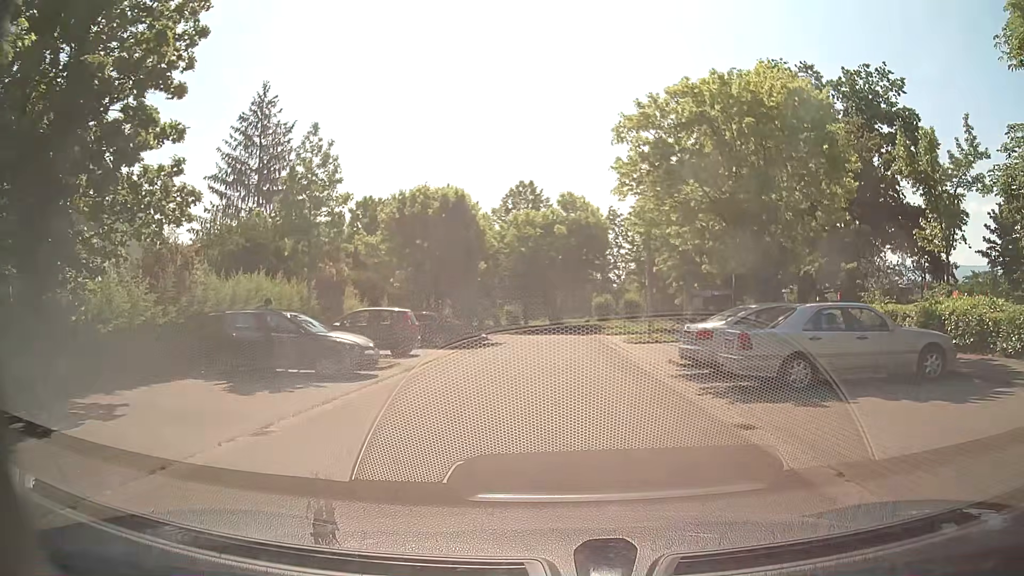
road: residential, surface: asphalt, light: Day
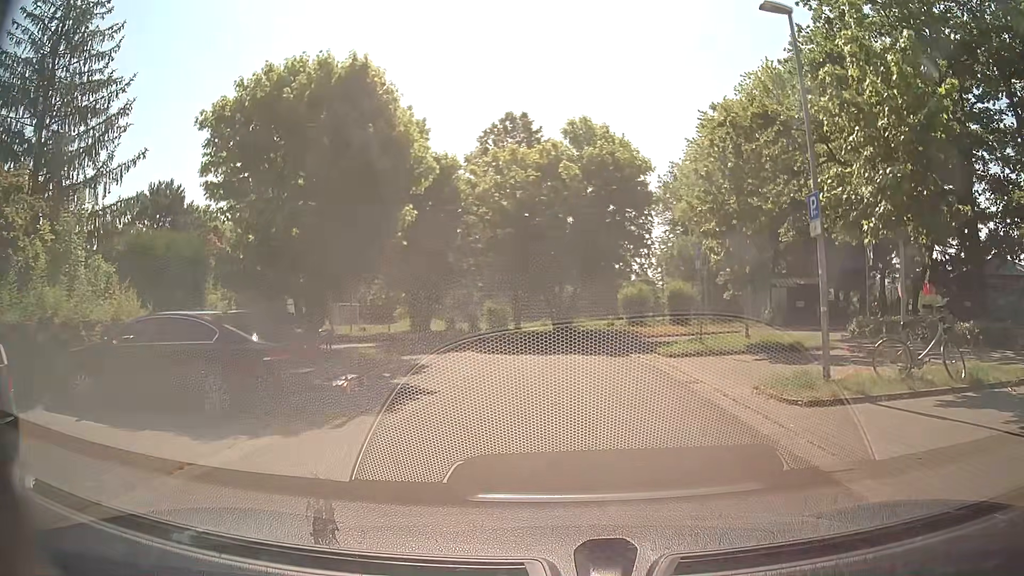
(+0.1, +18.4) m; 0°
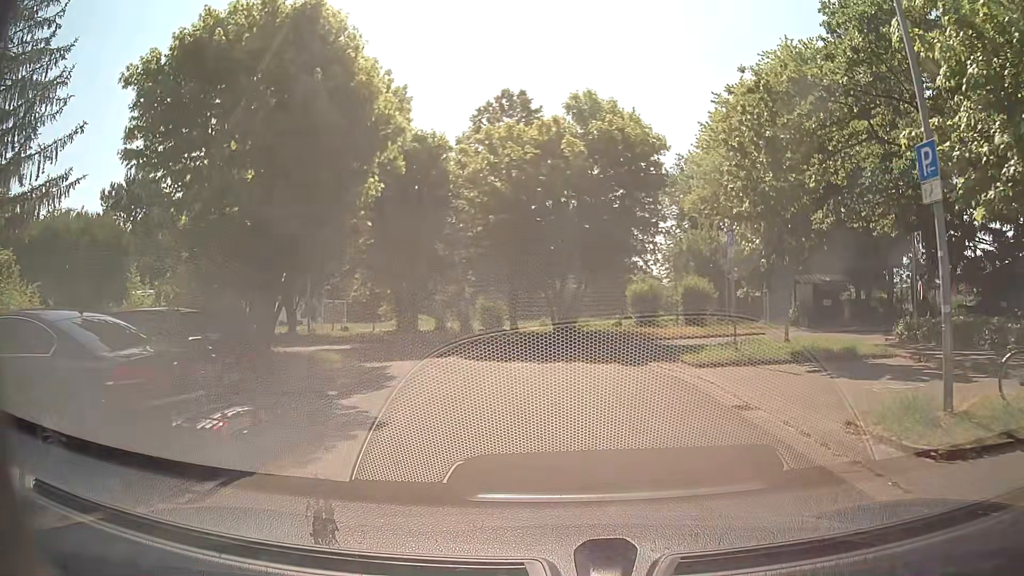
(0.0, +3.5) m; 0°
